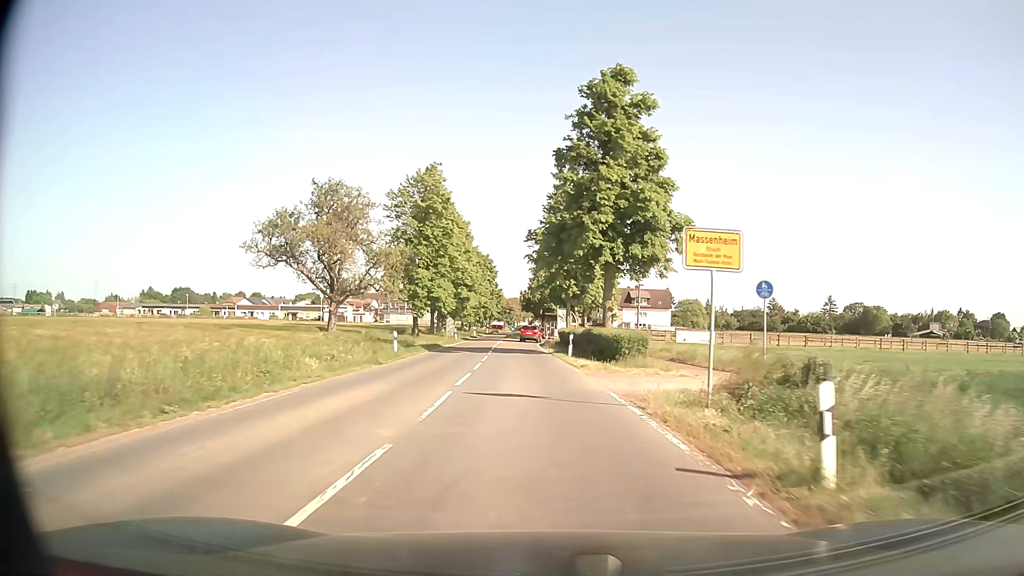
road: secondary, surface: asphalt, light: Day
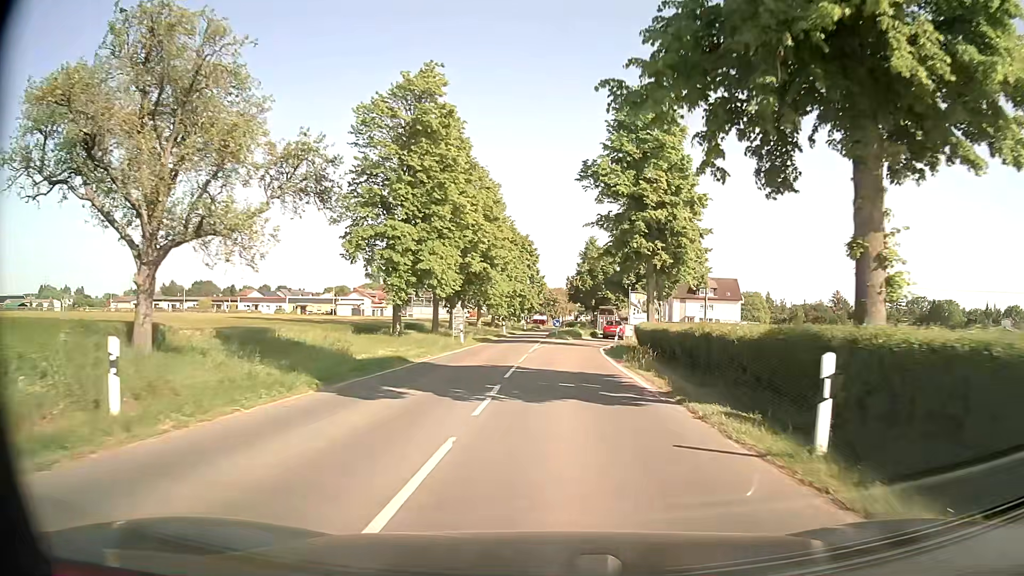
(-1.0, +23.5) m; -4°
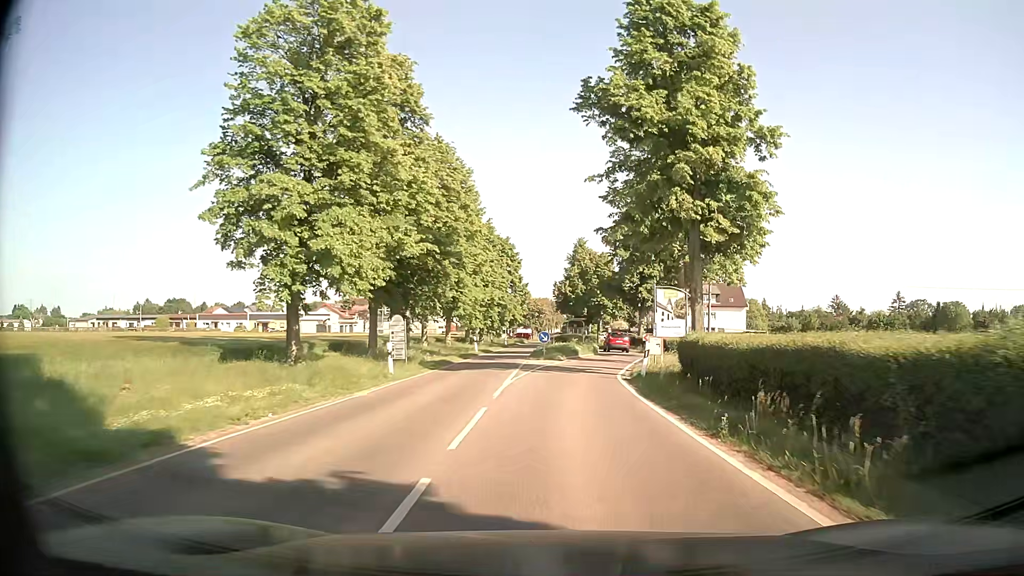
(+0.1, +13.7) m; +1°
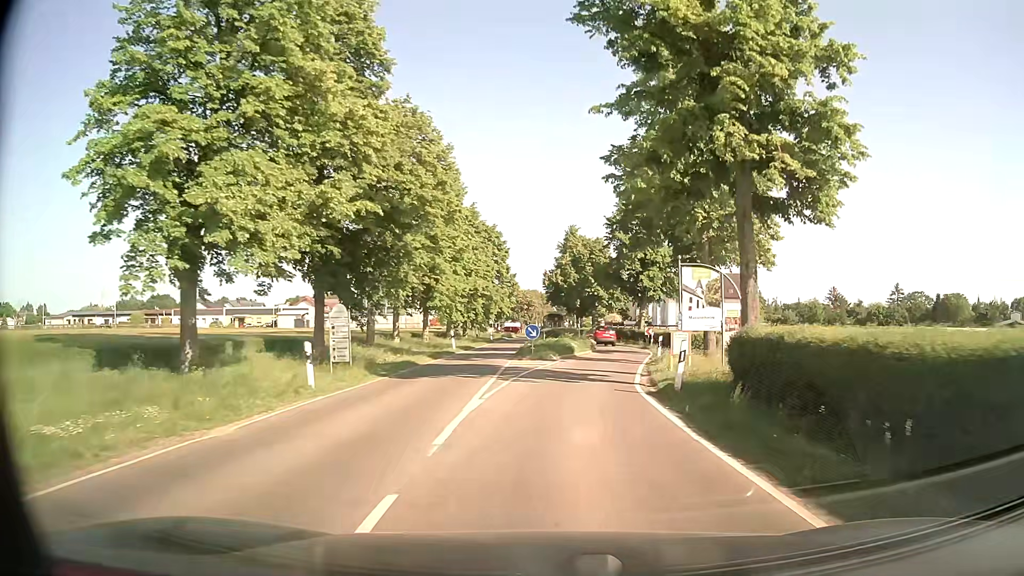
(0.0, +6.7) m; +1°
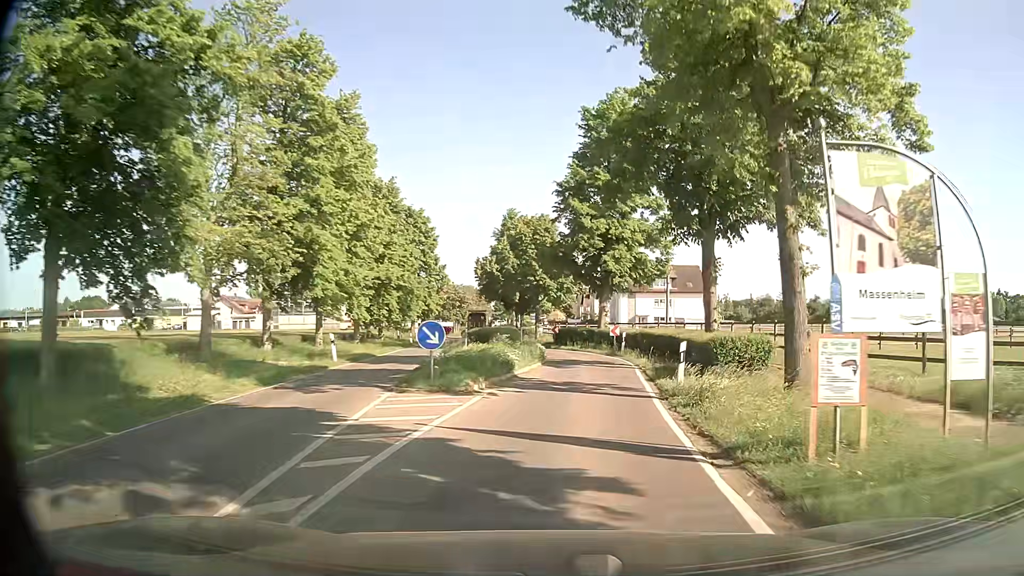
(+0.3, +13.5) m; +5°
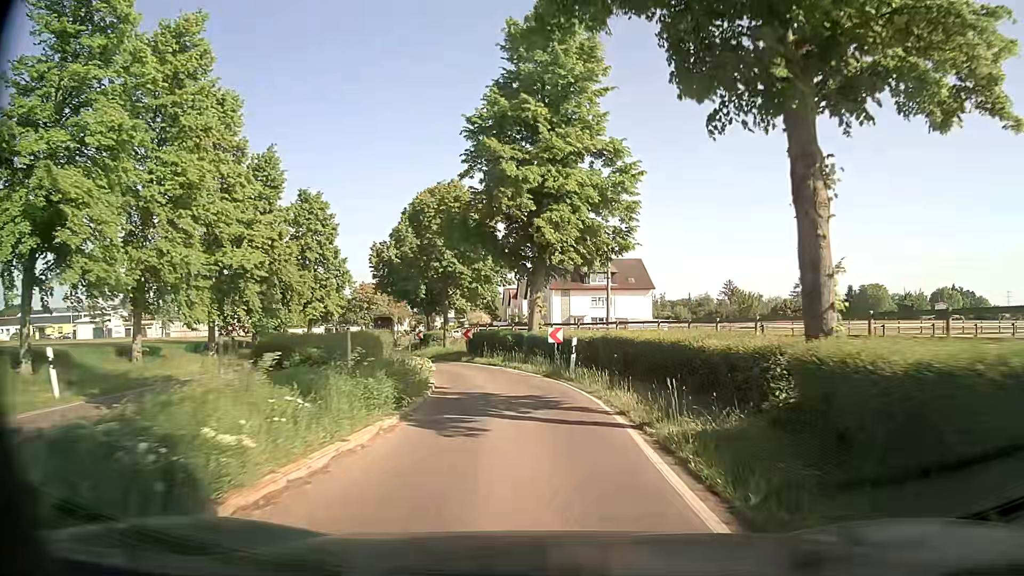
(+0.7, +13.7) m; +7°
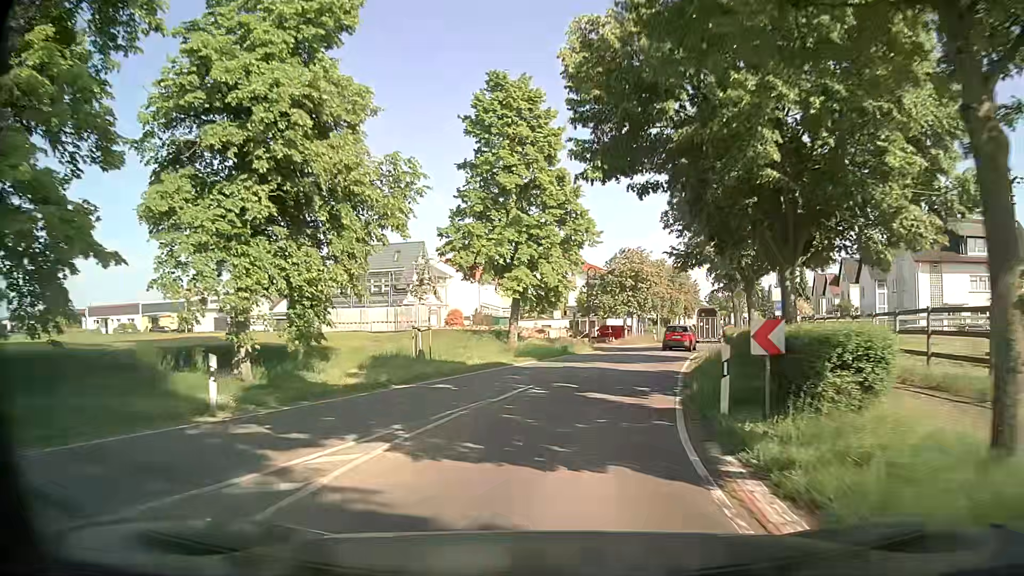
(-6.4, +33.8) m; -25°
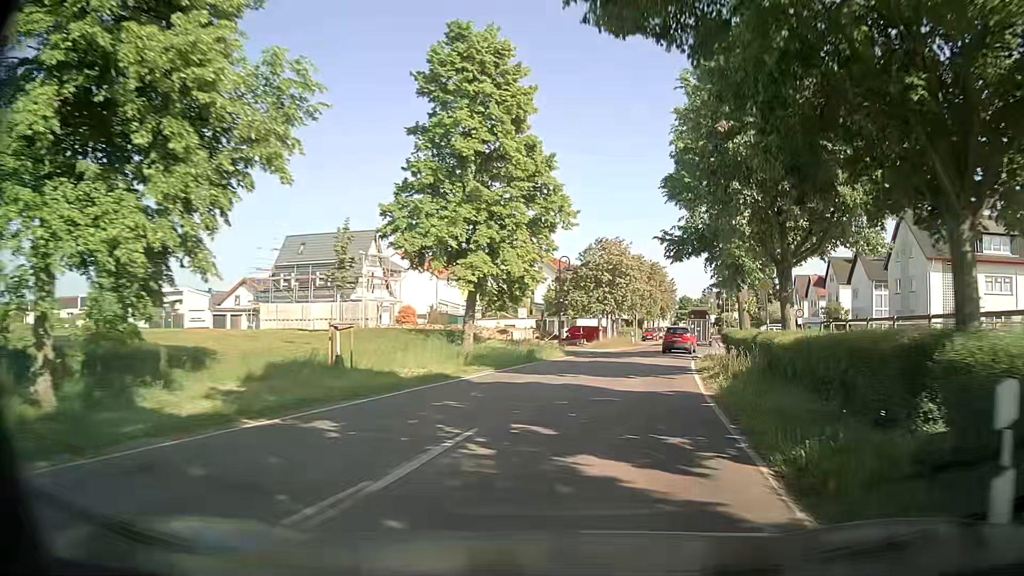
(+0.1, +7.0) m; +1°
(+1, +10) (+3, +20) (+5, +29) (+8, +39) (+12, +48) (+15, +58) (+18, +67) (+20, +77) (+23, +87) (+25, +97) m
